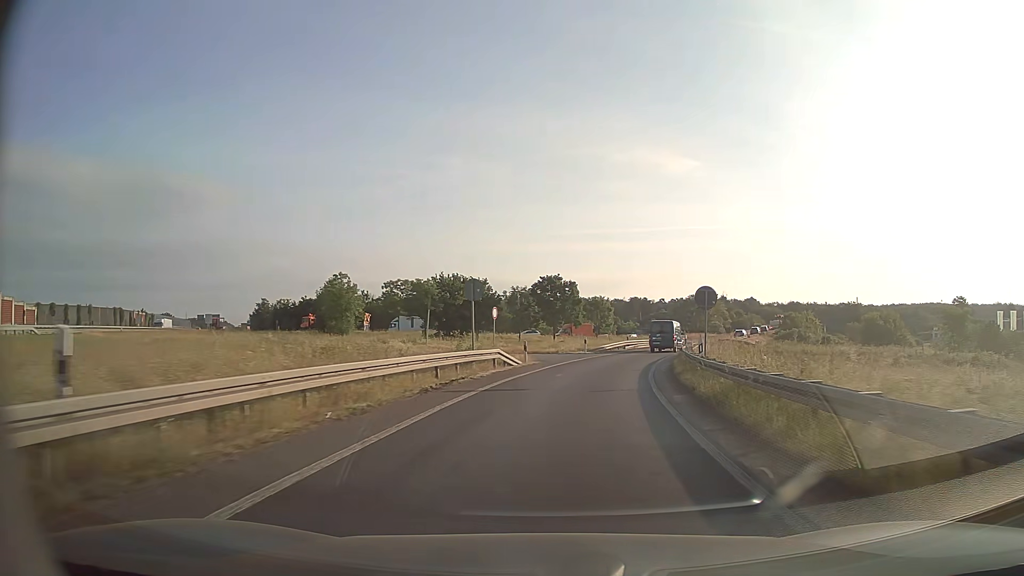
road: motorway_link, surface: asphalt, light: Day
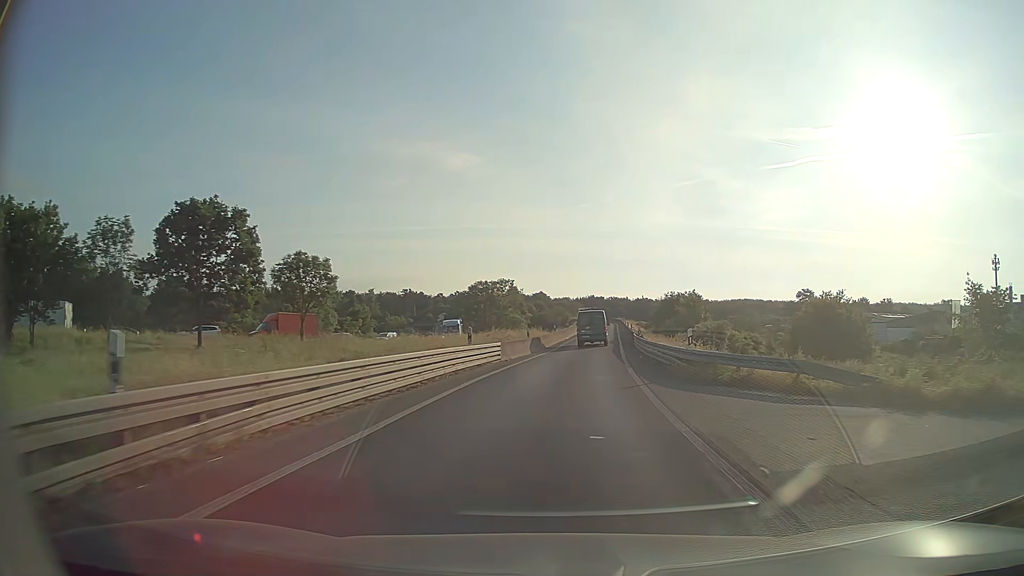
(+8.7, +50.5) m; +19°
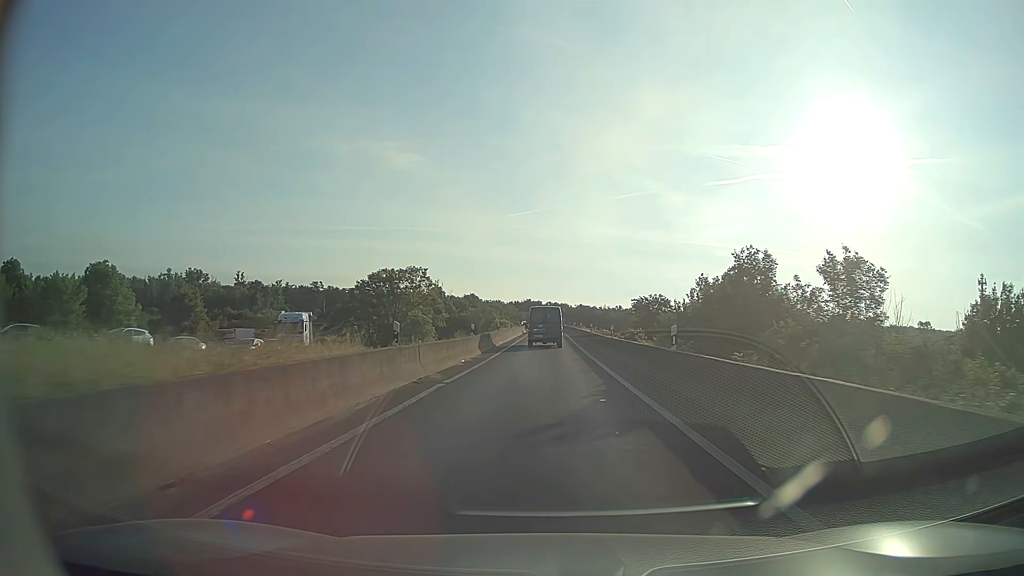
(+2.7, +40.0) m; +6°
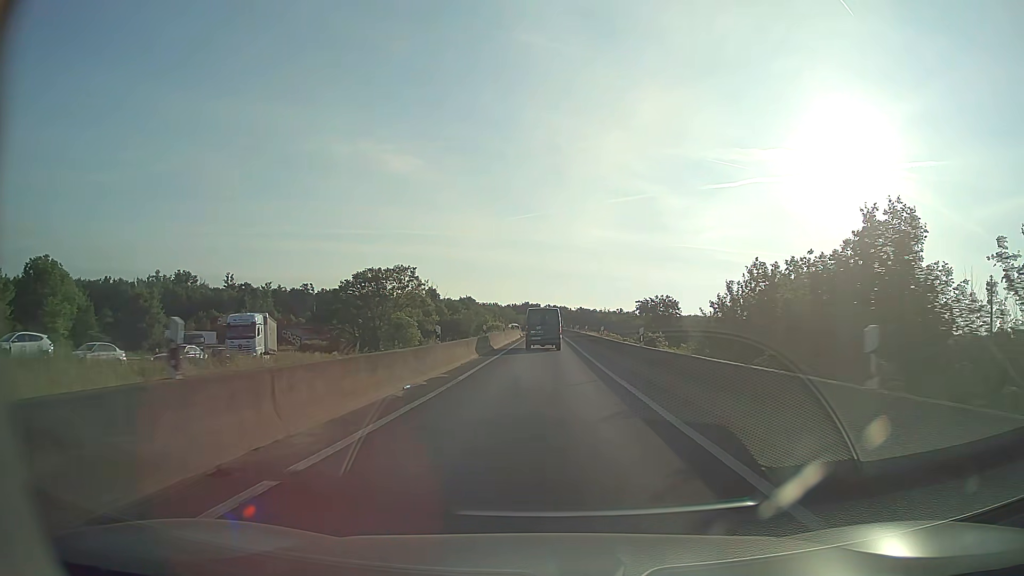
(0.0, +9.6) m; 0°
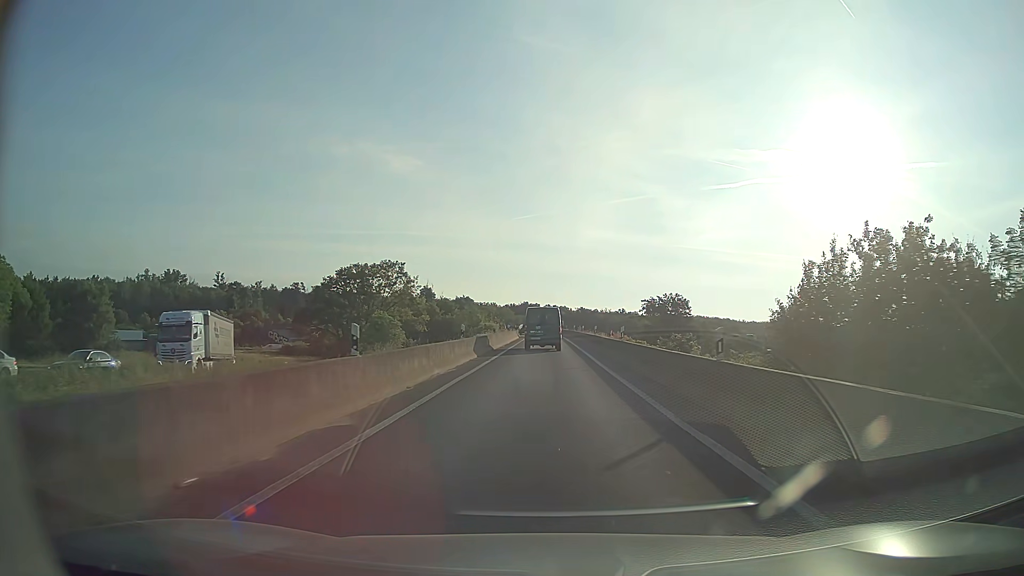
(0.0, +9.3) m; 0°
